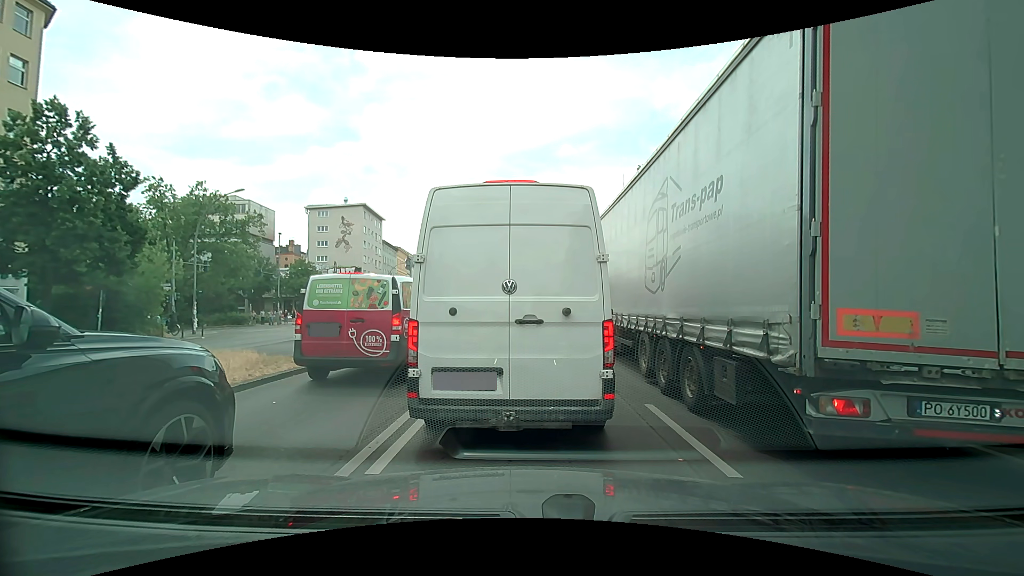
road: primary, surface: asphalt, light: Day
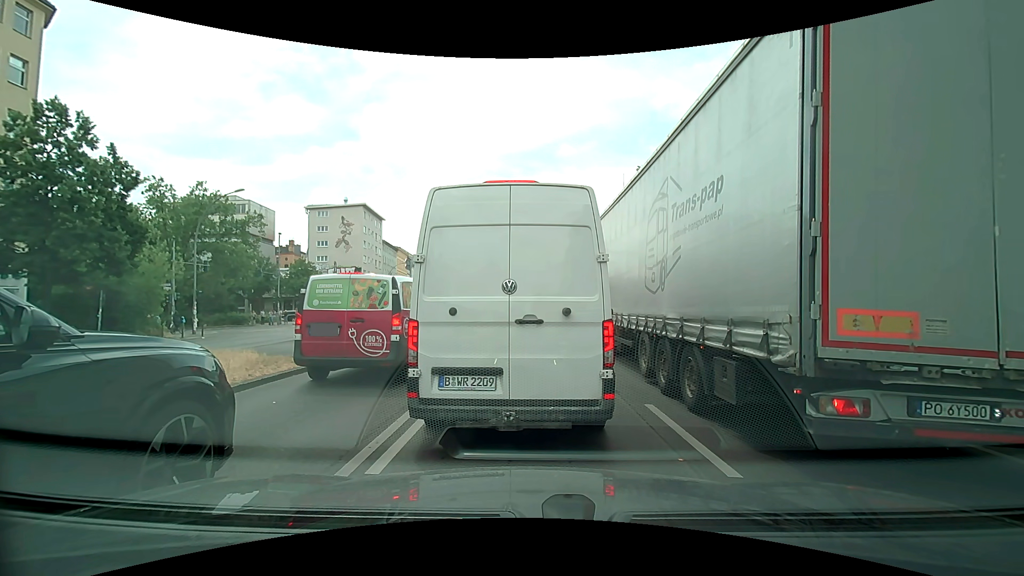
(0.0, 0.0) m; 0°
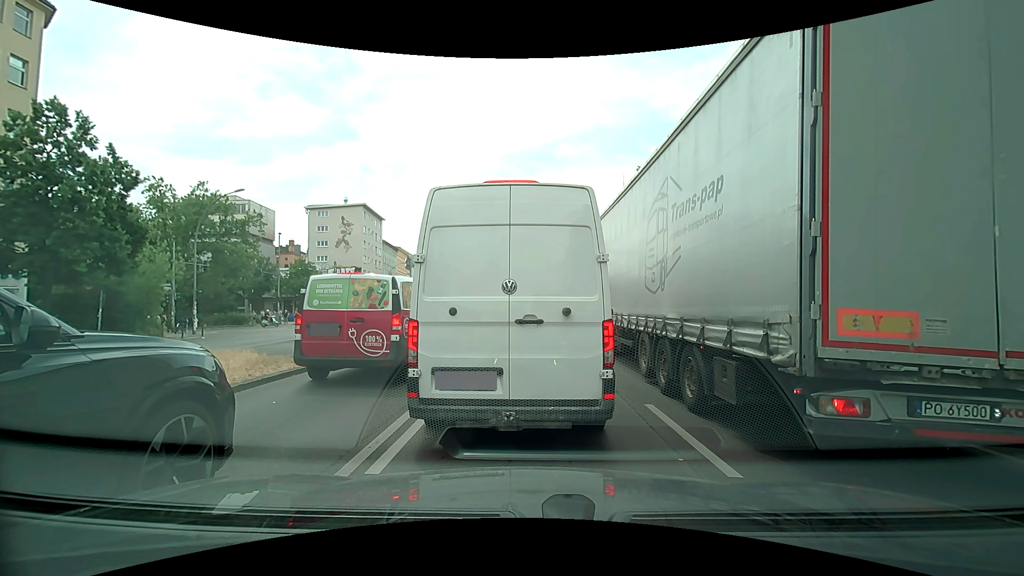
(0.0, 0.0) m; 0°
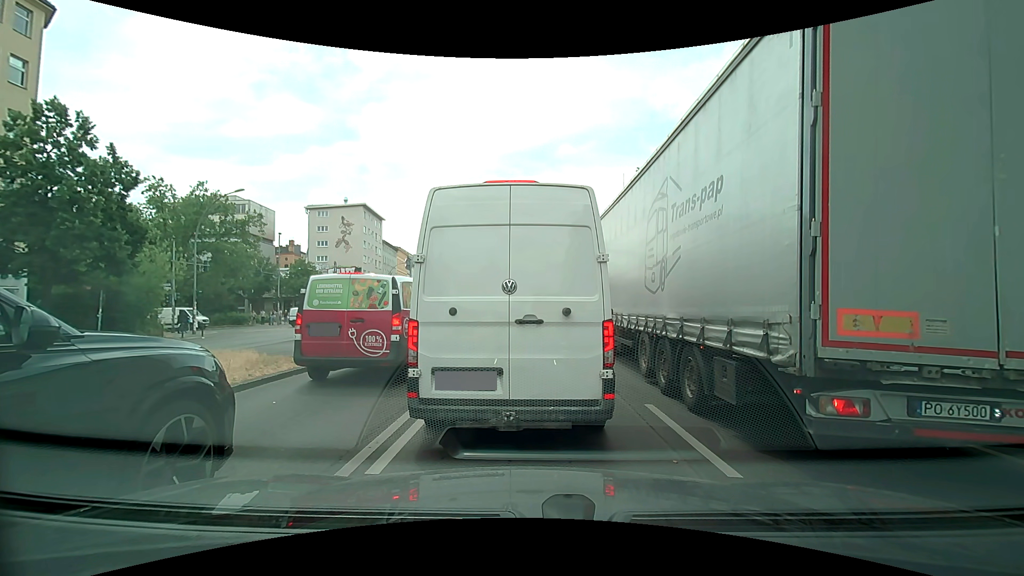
(0.0, 0.0) m; 0°
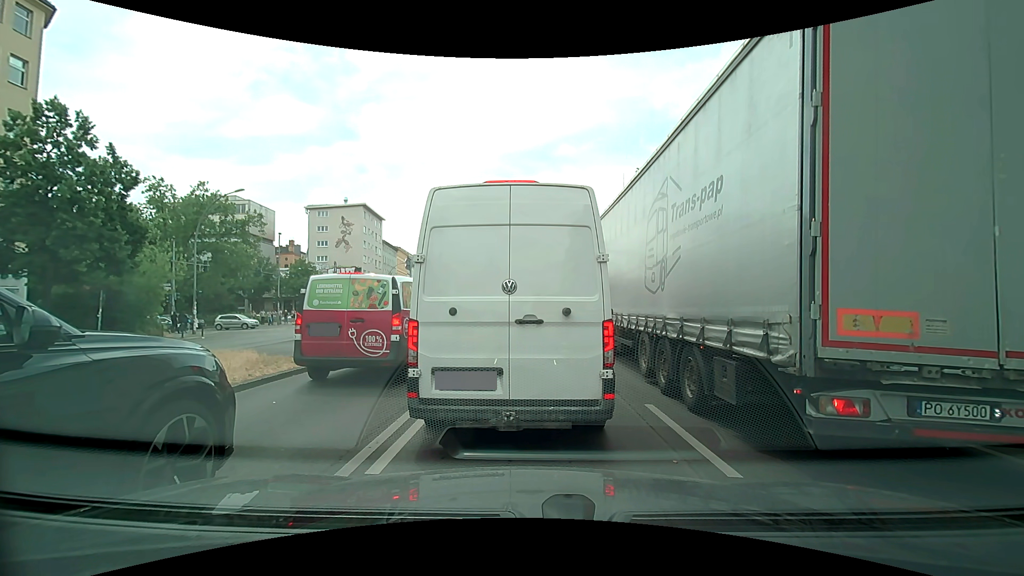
(0.0, 0.0) m; 0°
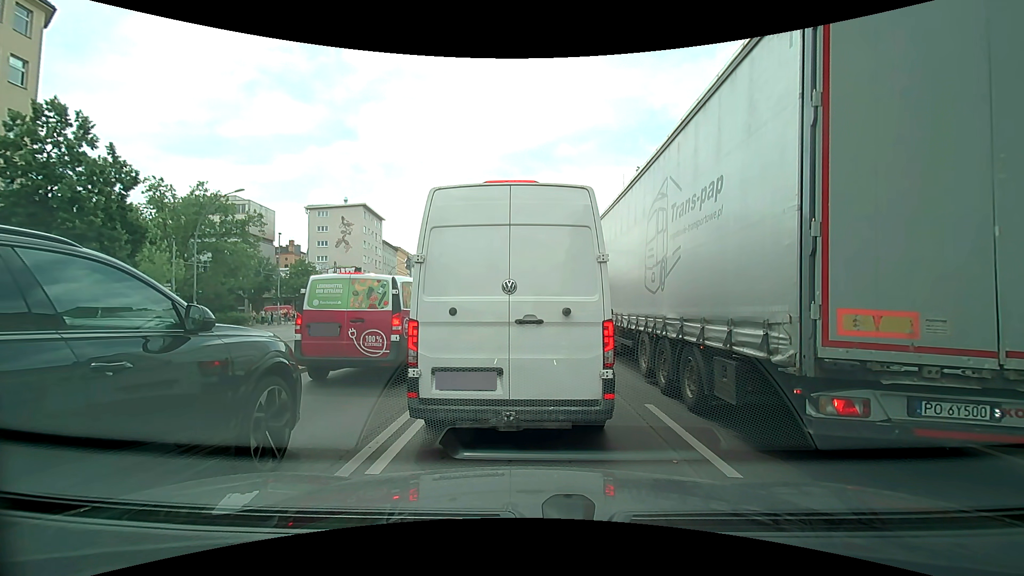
(0.0, 0.0) m; 0°
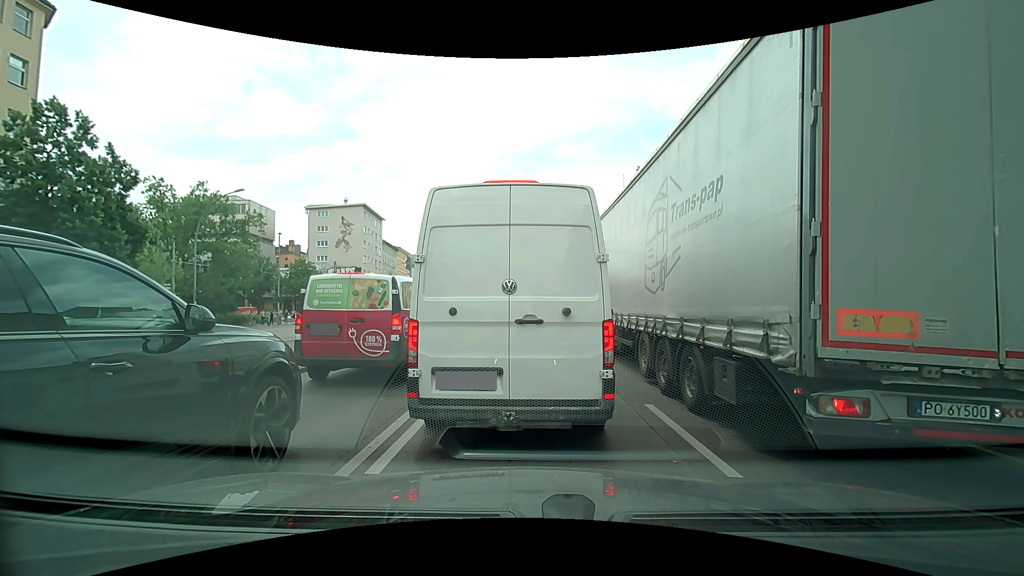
(0.0, 0.0) m; 0°
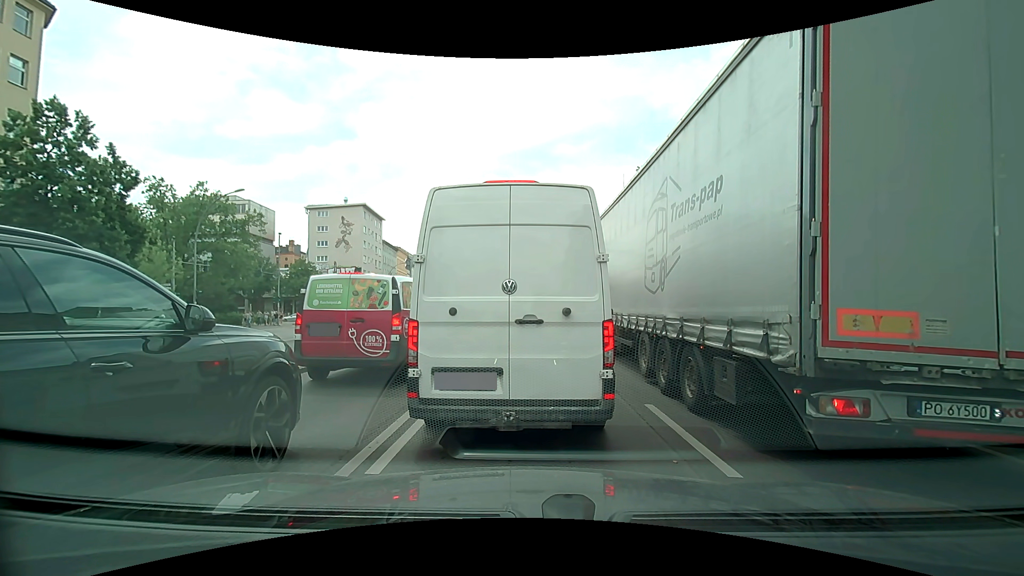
(0.0, 0.0) m; 0°
